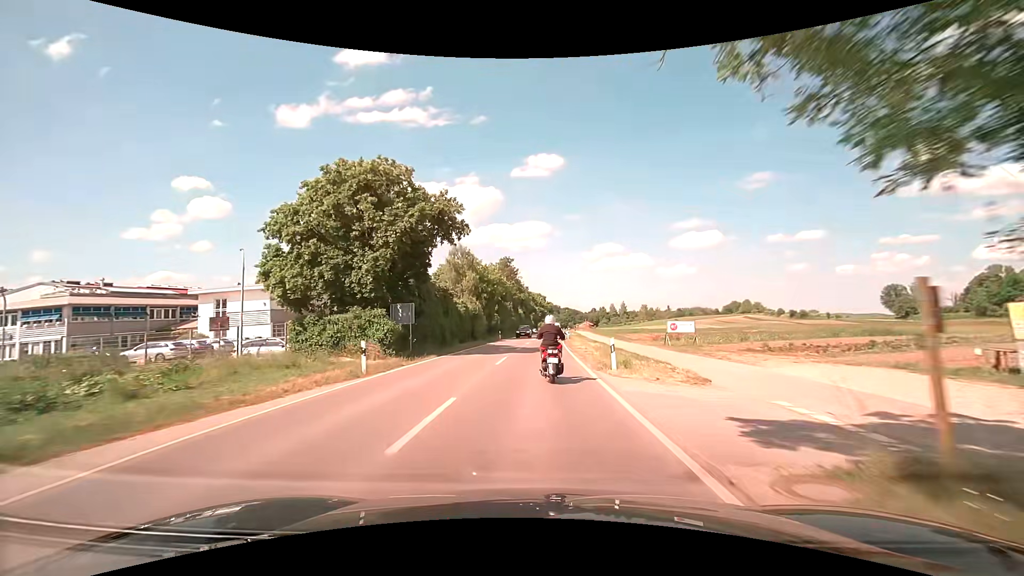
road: secondary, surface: asphalt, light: Day
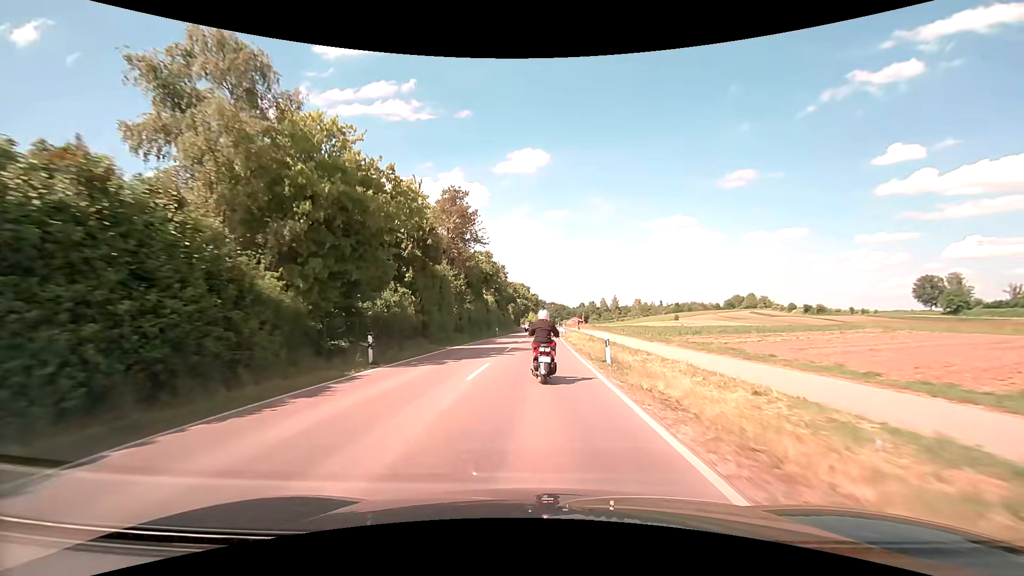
(+0.8, +43.8) m; +2°
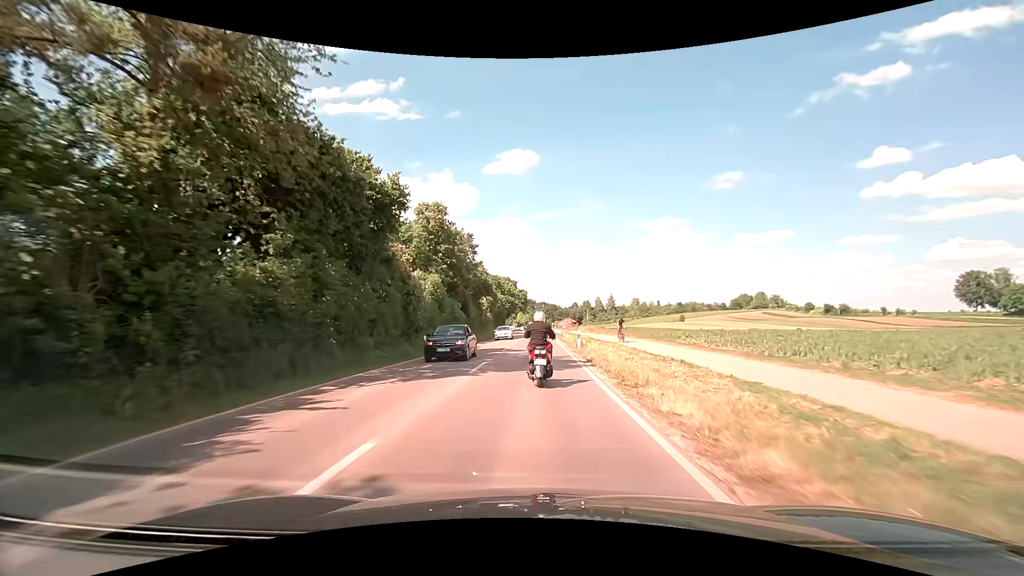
(+0.4, +35.8) m; +1°
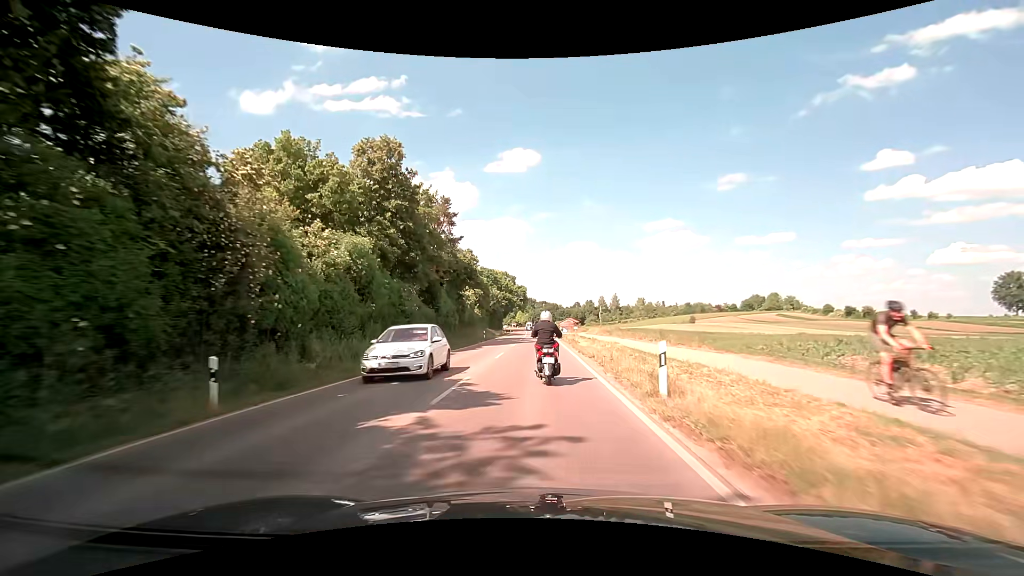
(0.0, +17.8) m; 0°
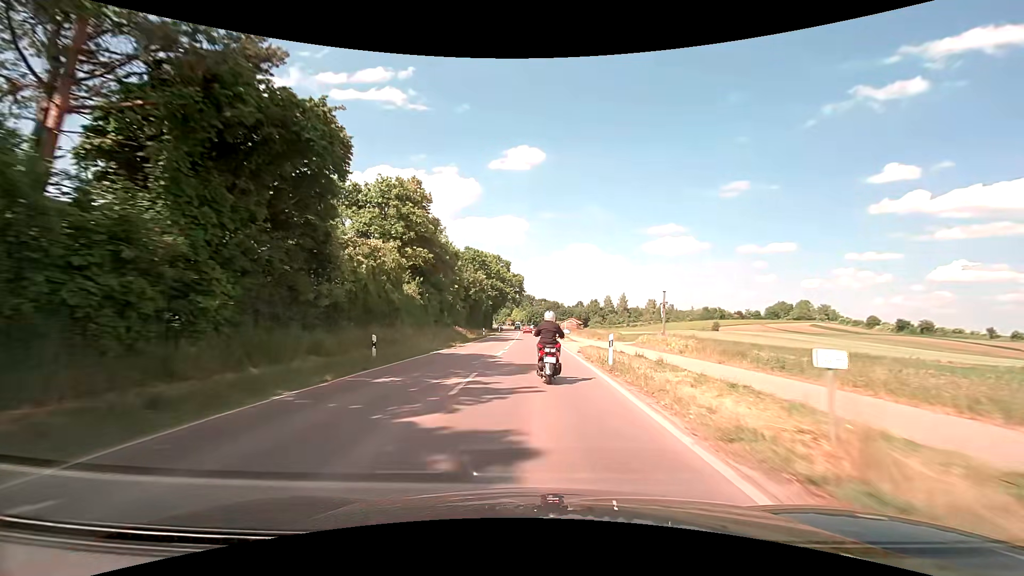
(-0.1, +37.1) m; 0°
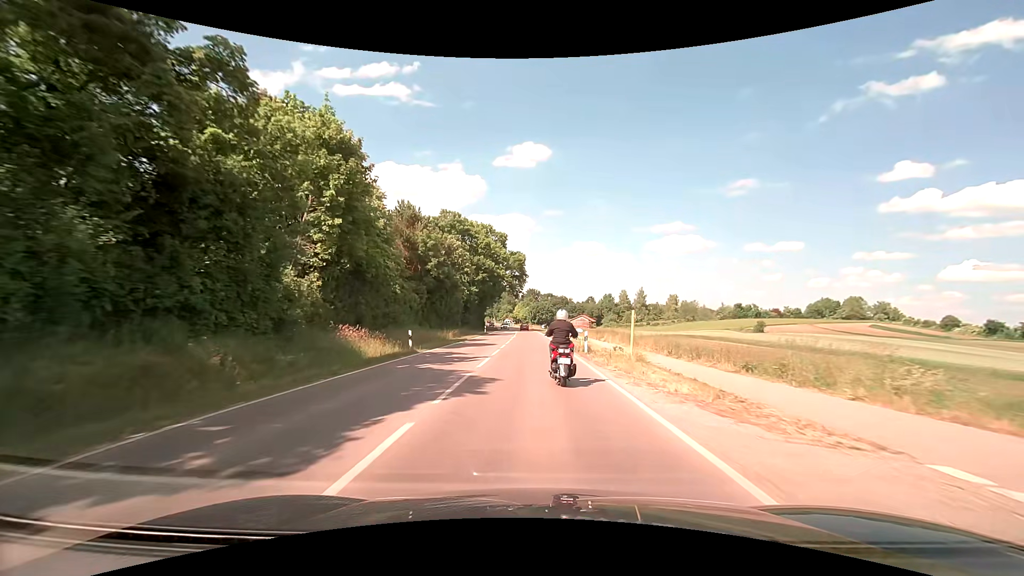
(-0.1, +38.1) m; 0°
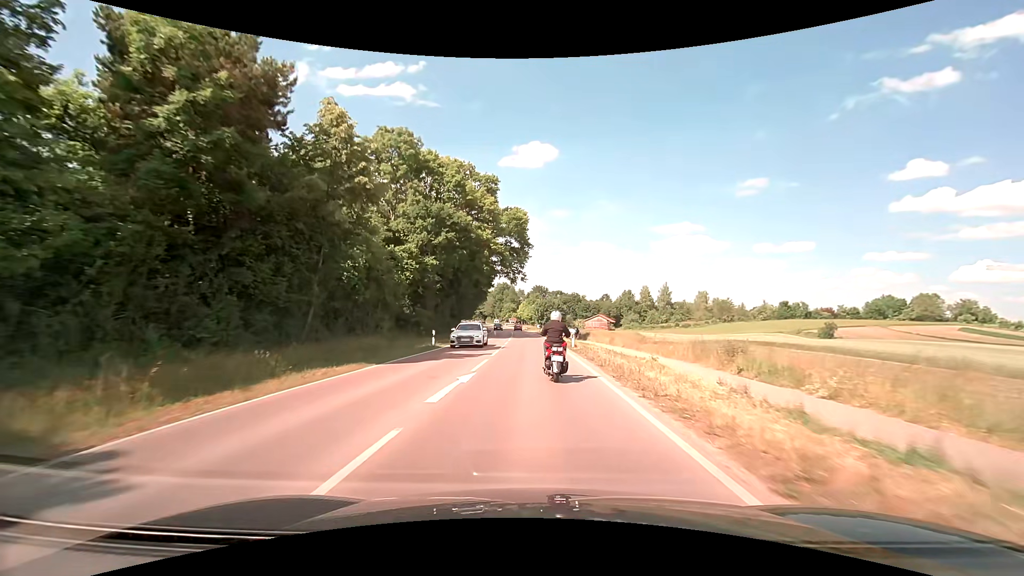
(-0.2, +37.6) m; -1°
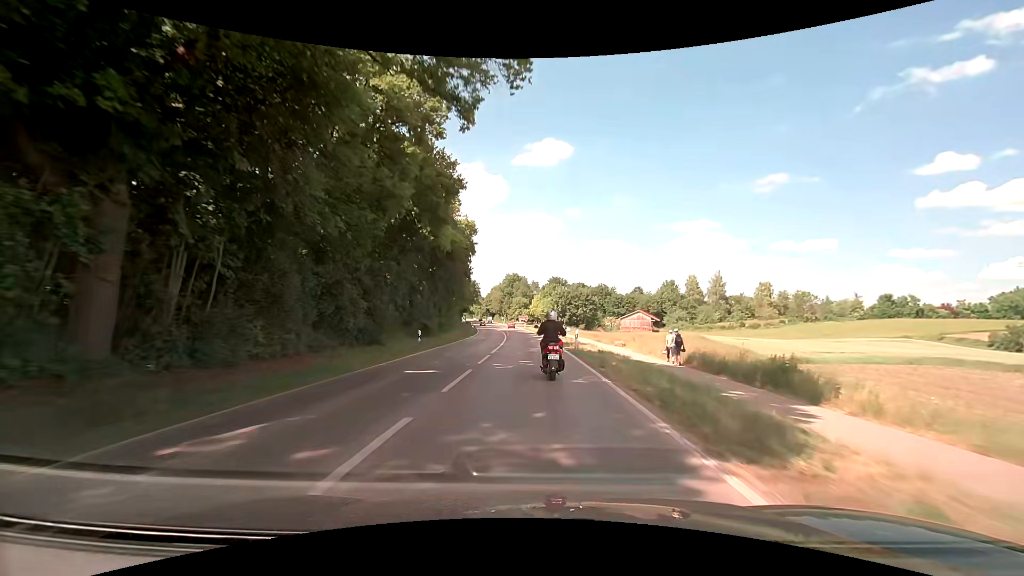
(-0.7, +48.8) m; -2°
(0, +10) (0, +20) (0, +30) (-1, +40) (-1, +50) (-2, +60) (-2, +70) (-3, +80) (-4, +90) (-5, +100) m
